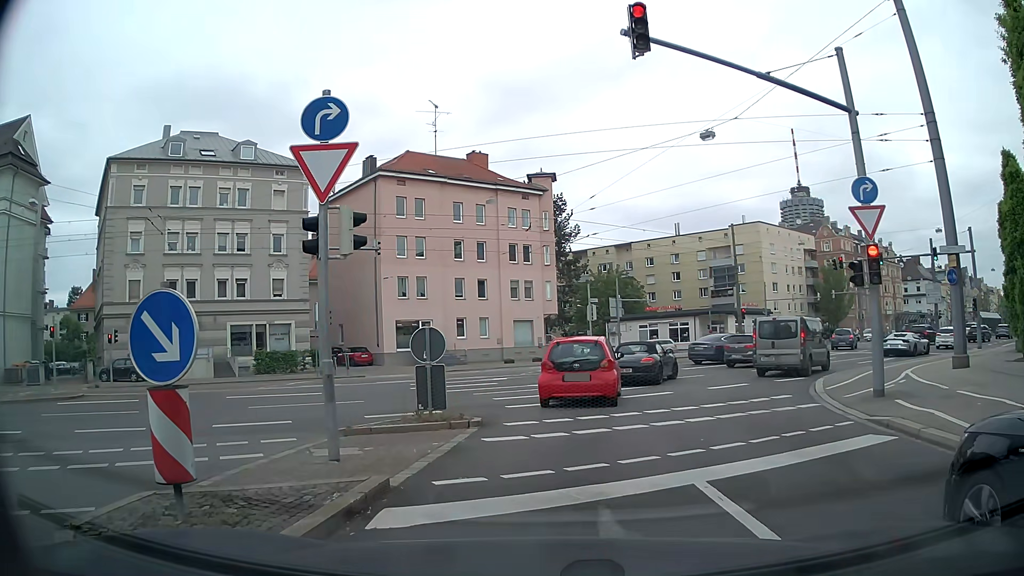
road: secondary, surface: asphalt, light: Day
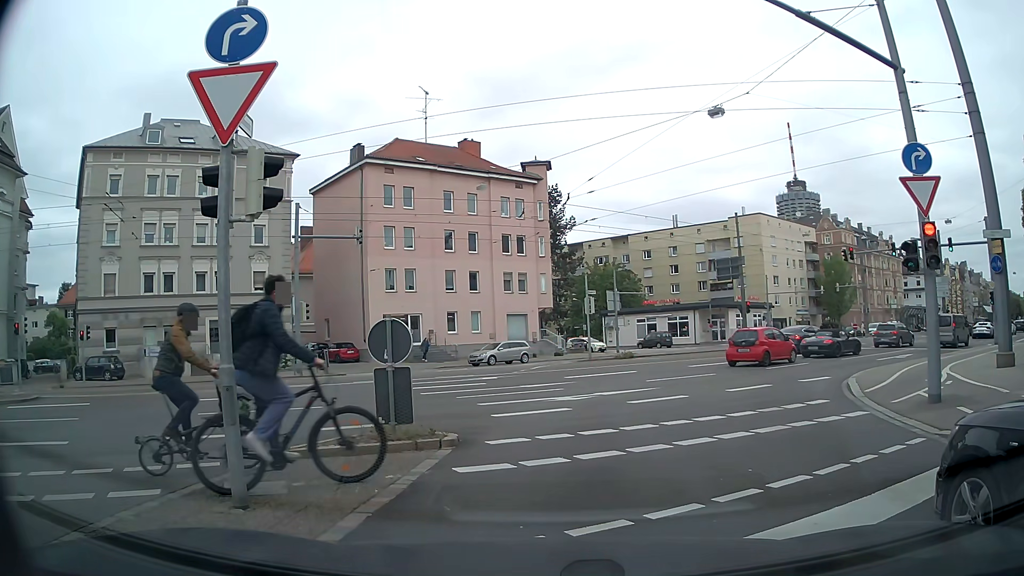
(0.0, +2.4) m; 0°
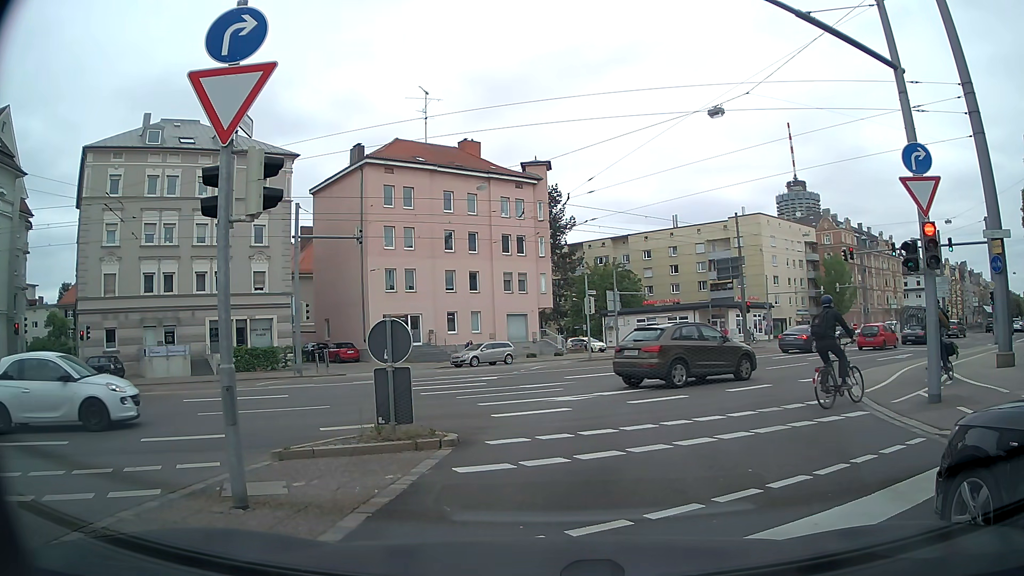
(0.0, 0.0) m; 0°
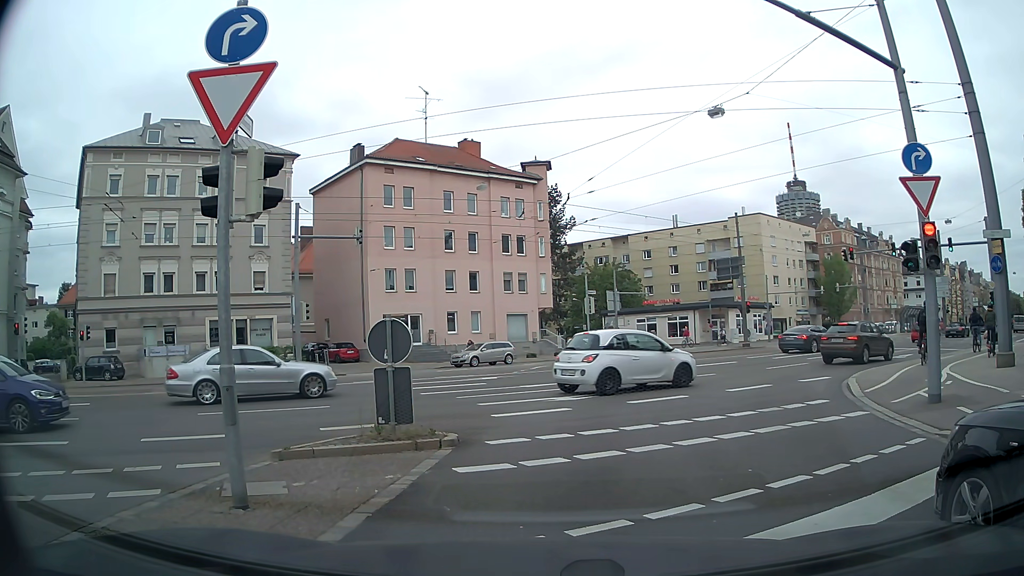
(0.0, 0.0) m; 0°
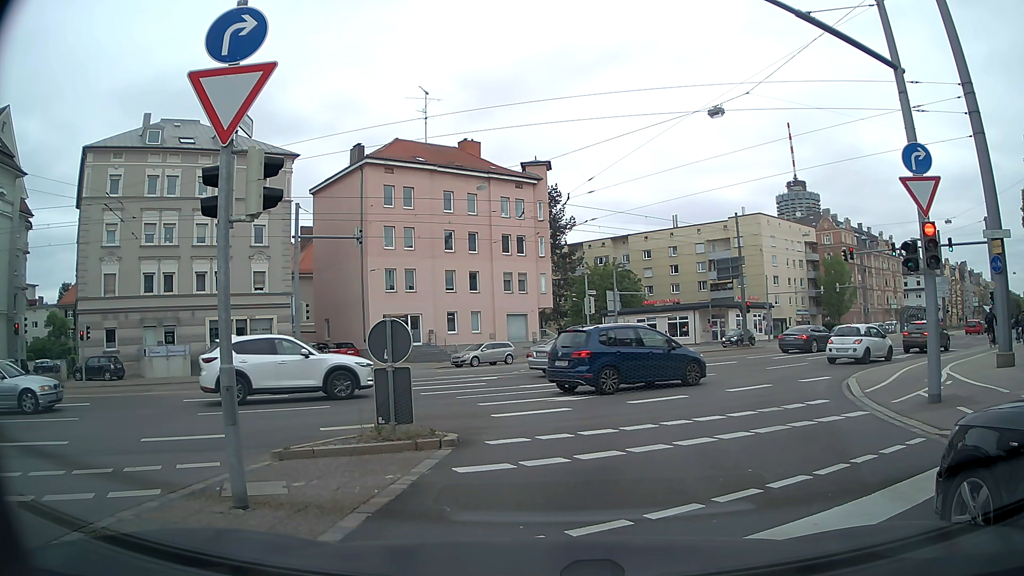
(0.0, 0.0) m; 0°
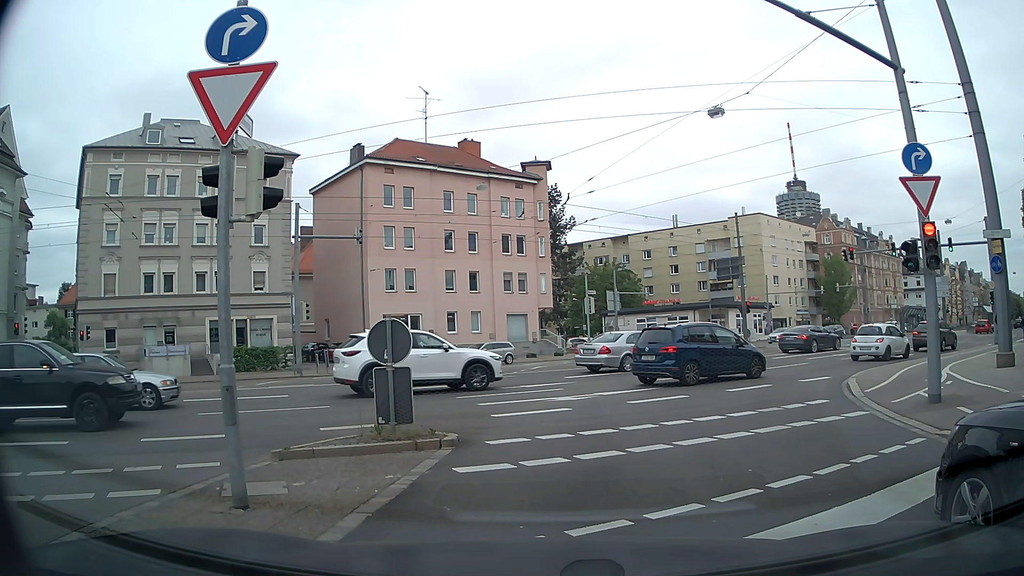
(0.0, 0.0) m; 0°
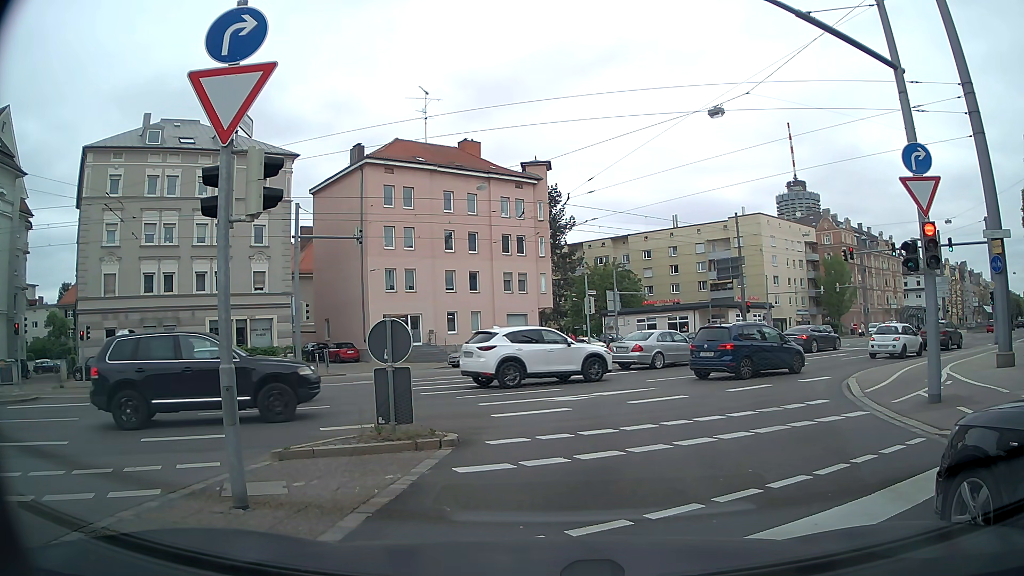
(0.0, 0.0) m; 0°
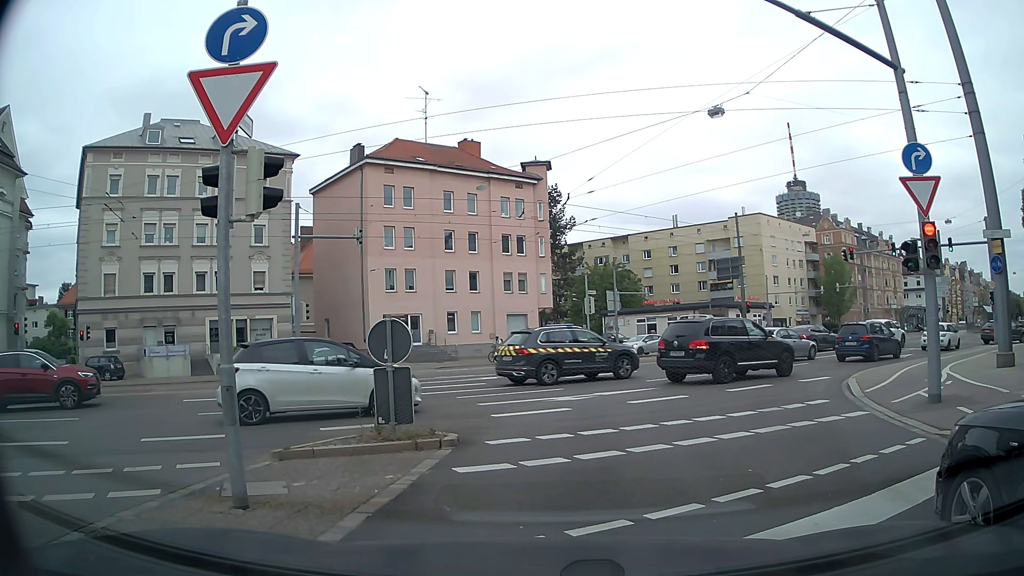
(0.0, 0.0) m; 0°
(0, +10) (+3, +20) (+8, +28) (+16, +34) (+24, +41) (+31, +47) (+39, +54) (+46, +60) (+54, +67) (+62, +73) m
